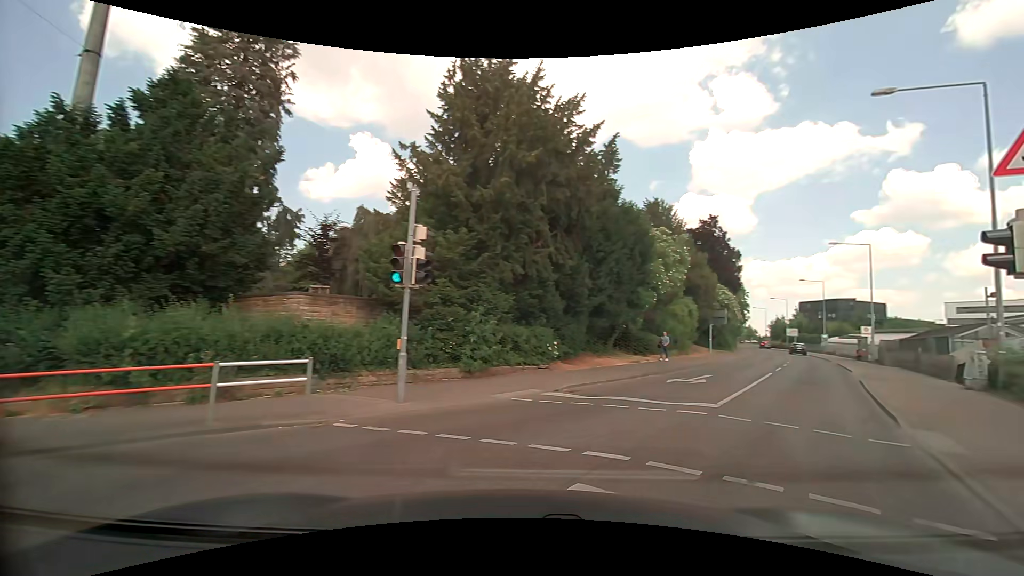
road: tertiary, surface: asphalt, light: Day
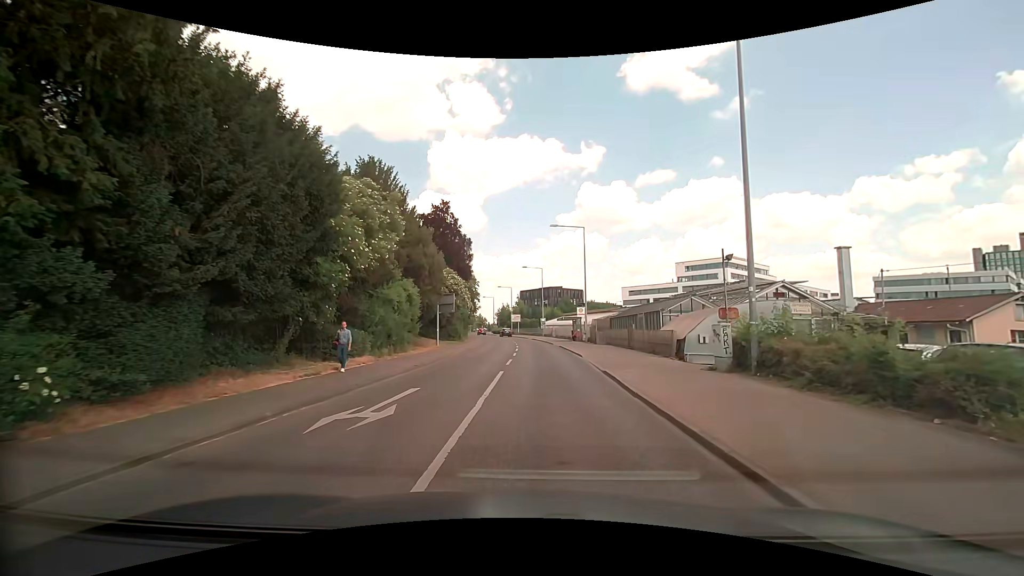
(+3.0, +8.7) m; +28°
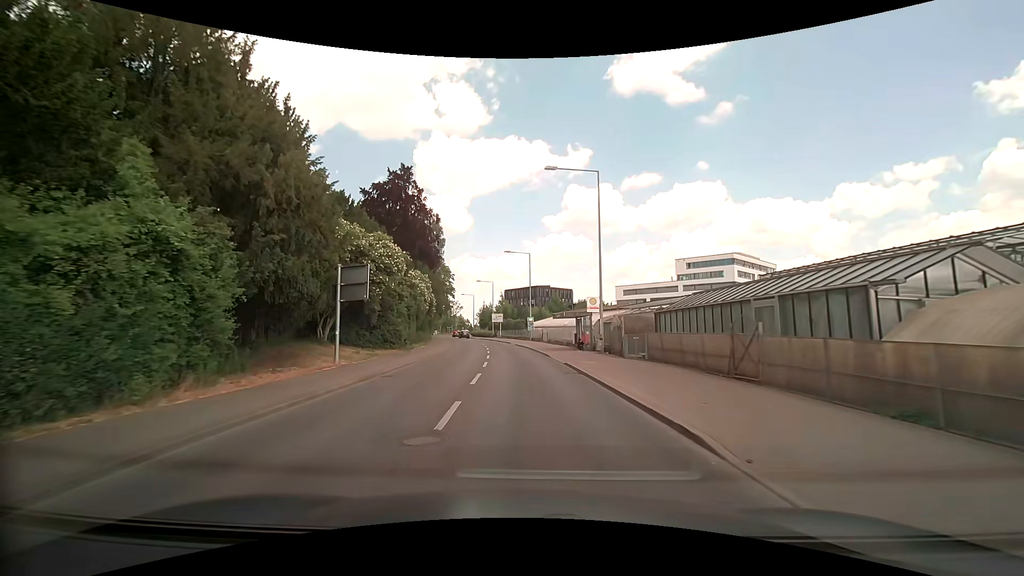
(+0.7, +18.4) m; +3°
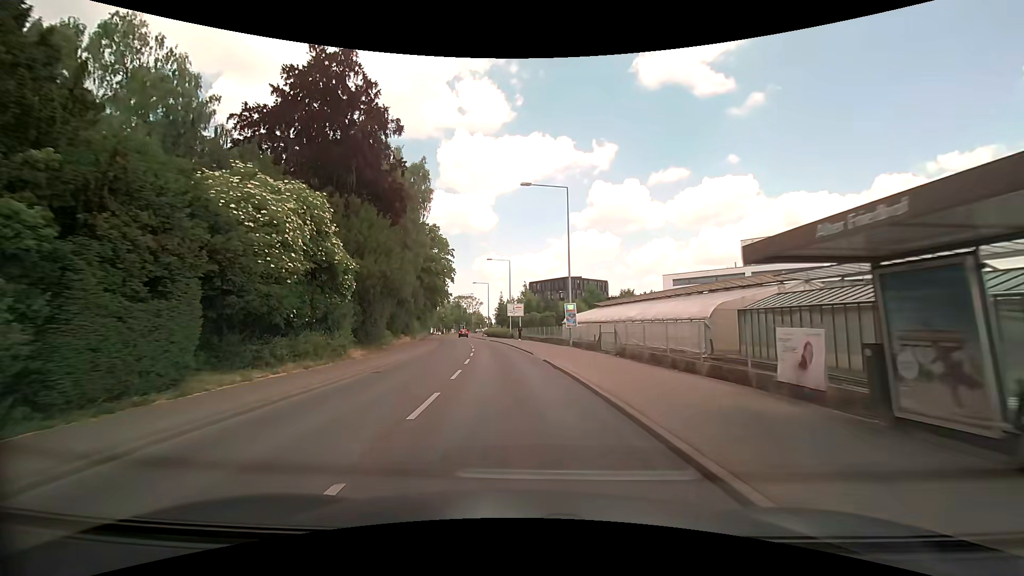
(-0.9, +29.4) m; -4°
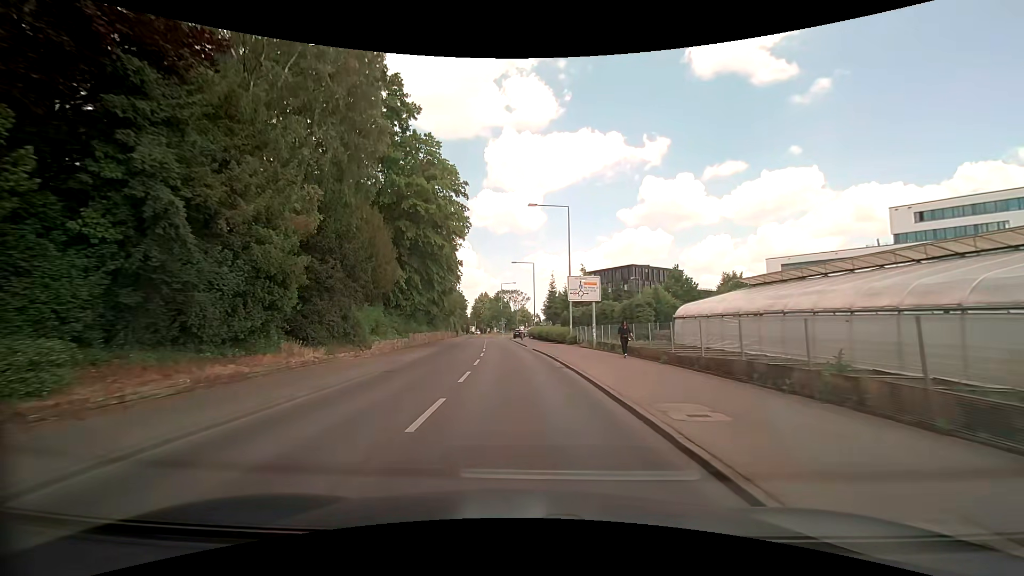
(-1.7, +31.3) m; -5°
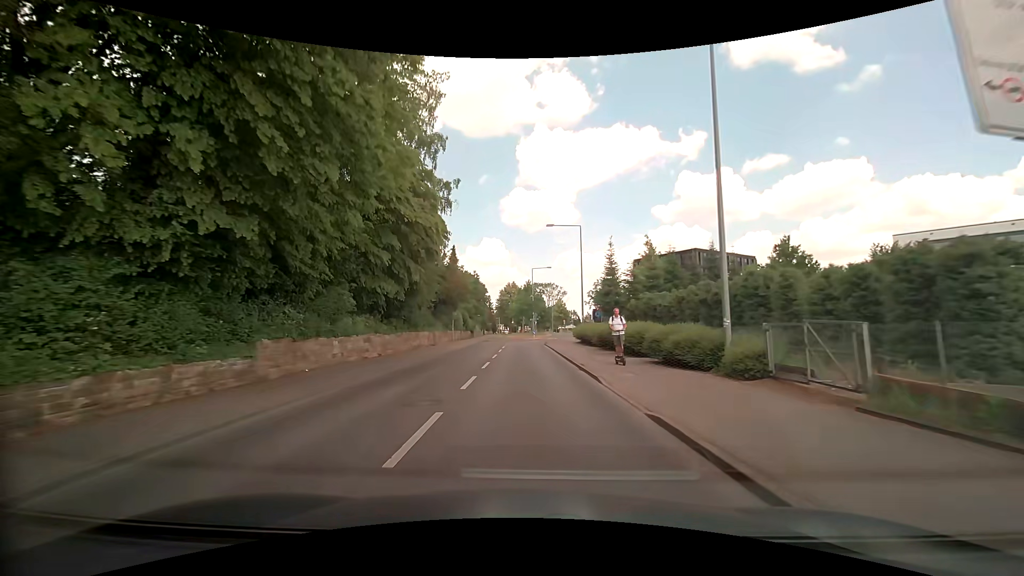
(-0.9, +25.9) m; -4°
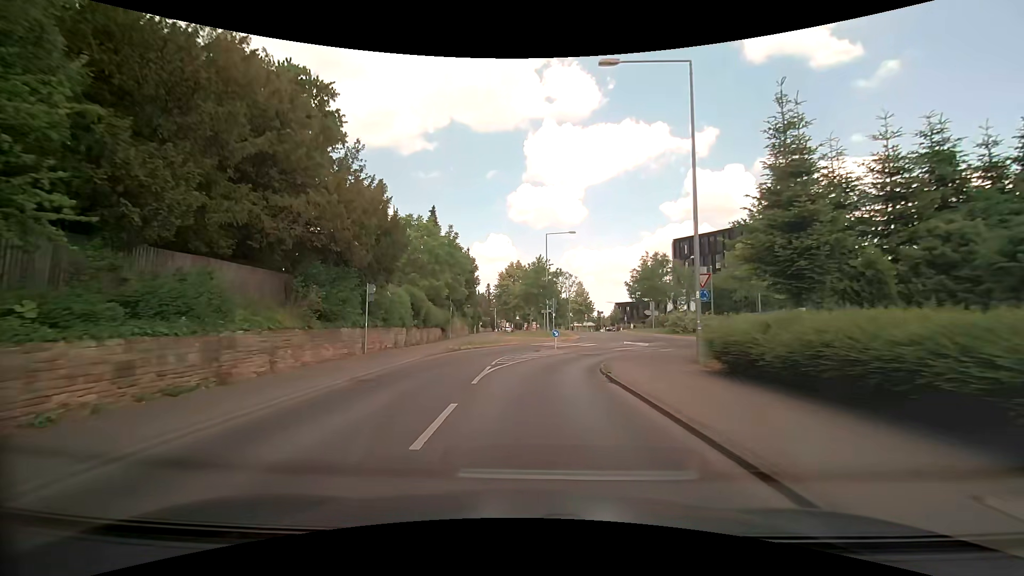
(-0.4, +29.5) m; -1°
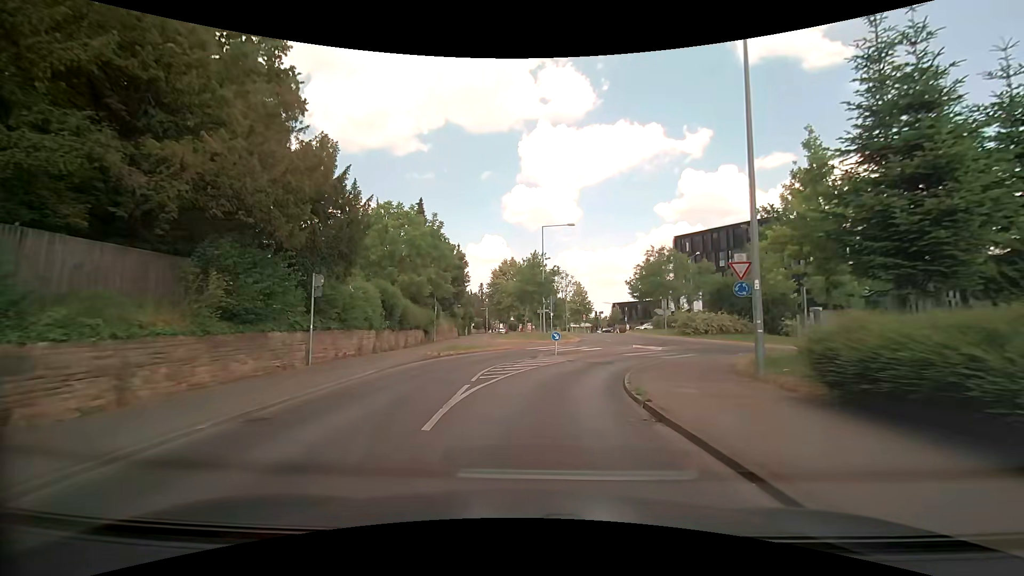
(0.0, +4.8) m; +1°
